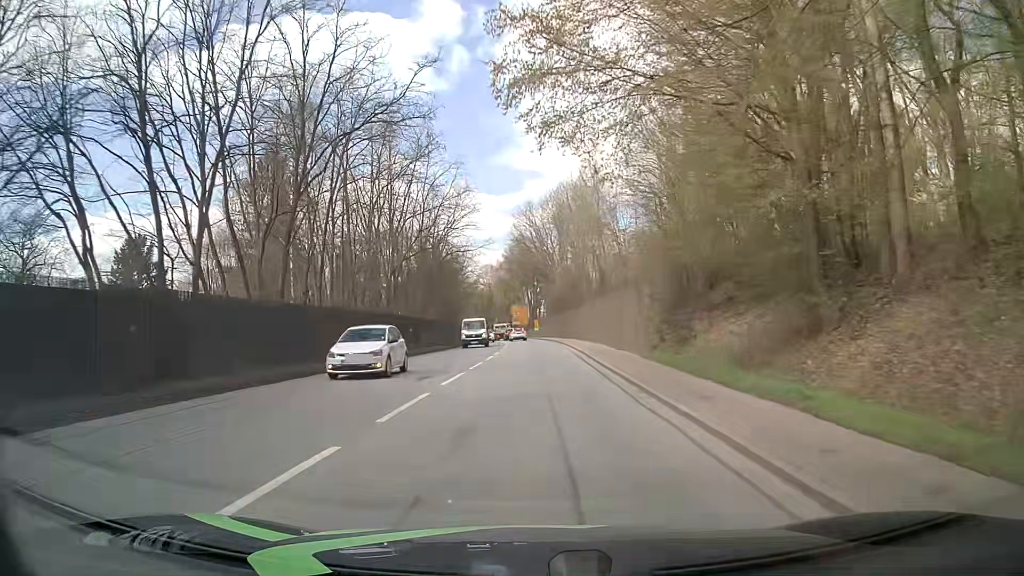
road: primary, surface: asphalt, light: Day
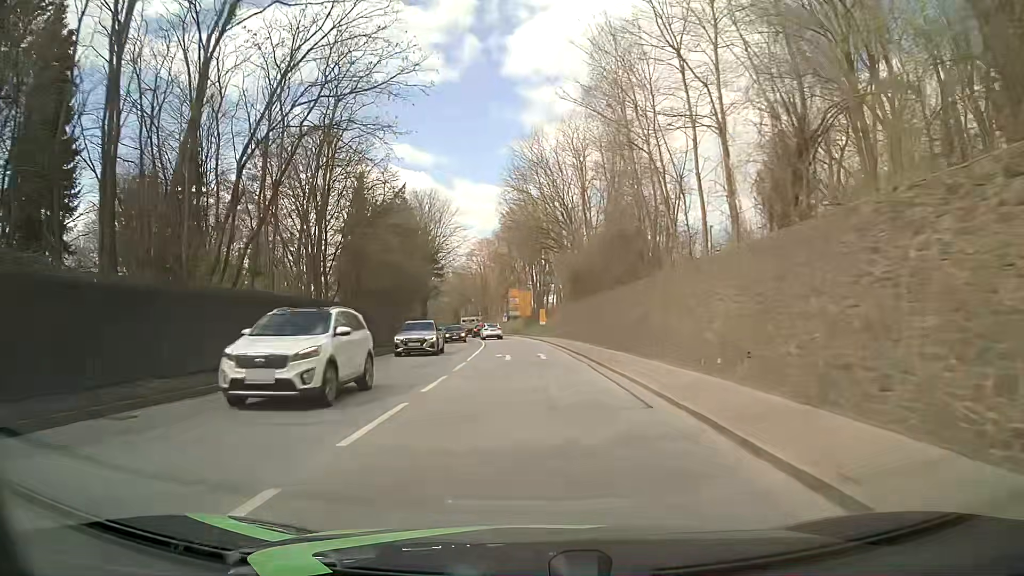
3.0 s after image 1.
(-0.3, +38.3) m; -1°
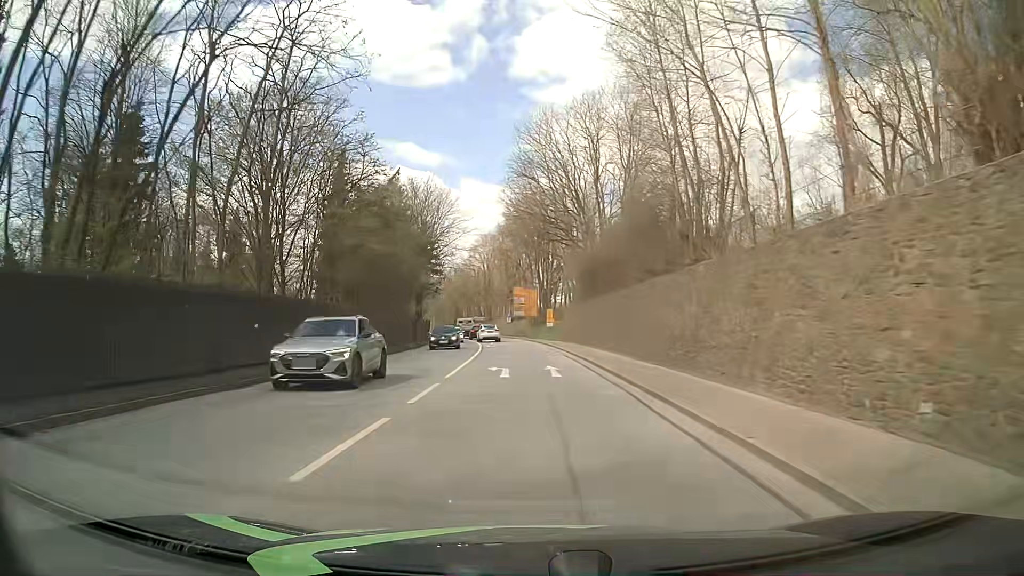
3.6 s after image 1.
(0.0, +7.7) m; -1°
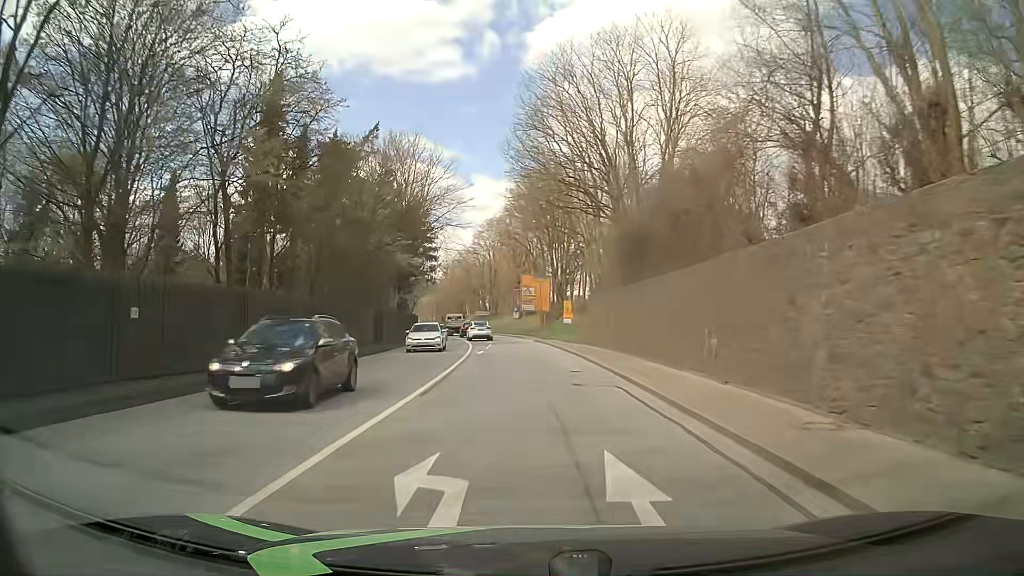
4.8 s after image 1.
(+0.1, +15.4) m; +1°
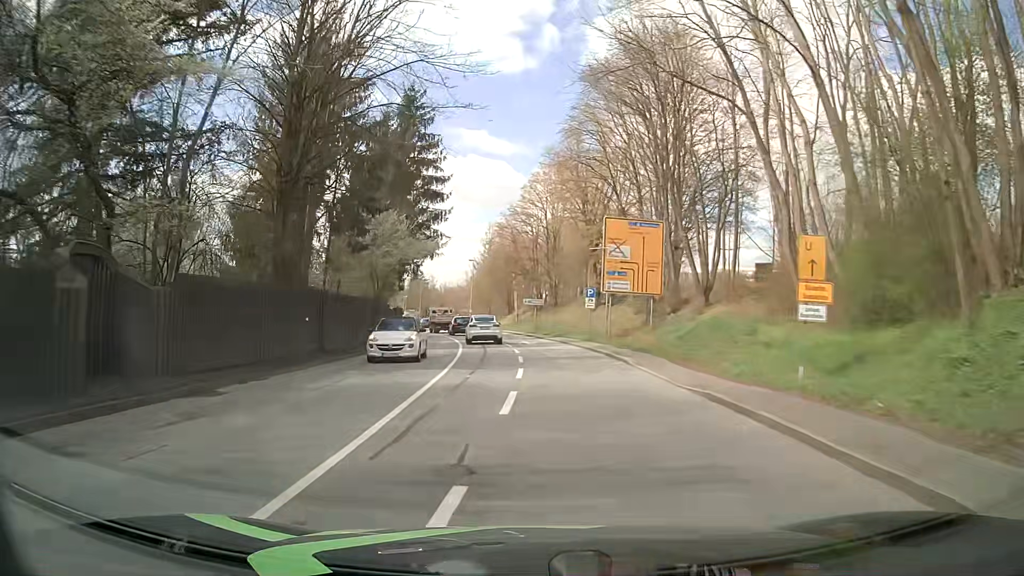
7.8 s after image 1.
(-1.8, +38.1) m; -6°
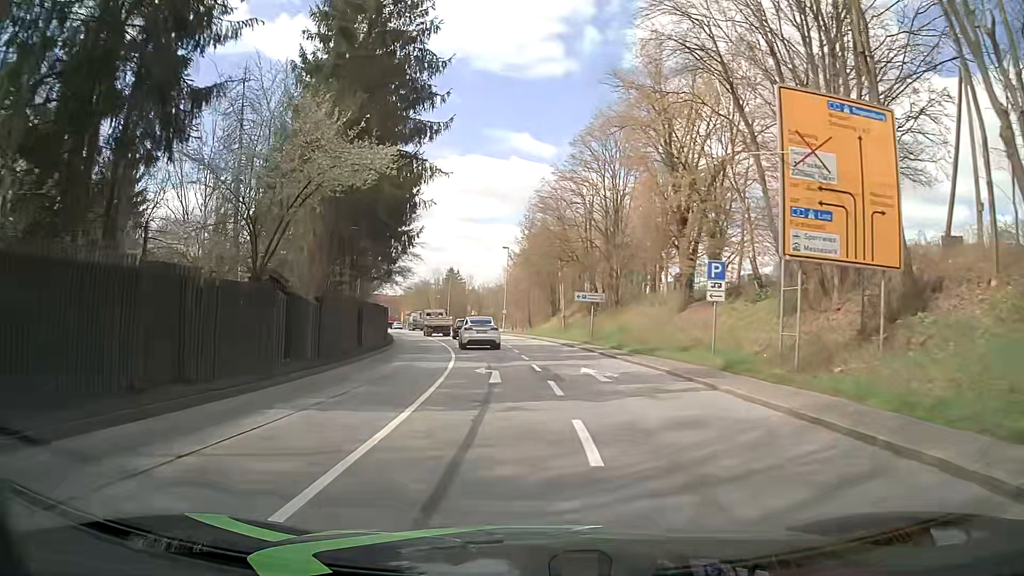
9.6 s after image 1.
(-0.6, +21.1) m; -3°
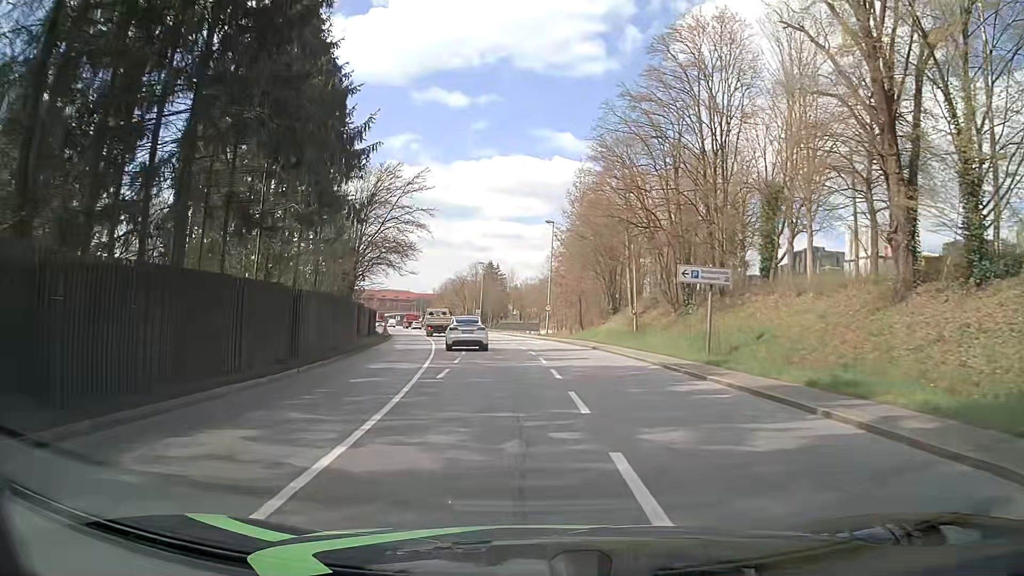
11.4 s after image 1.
(-0.9, +20.7) m; -5°
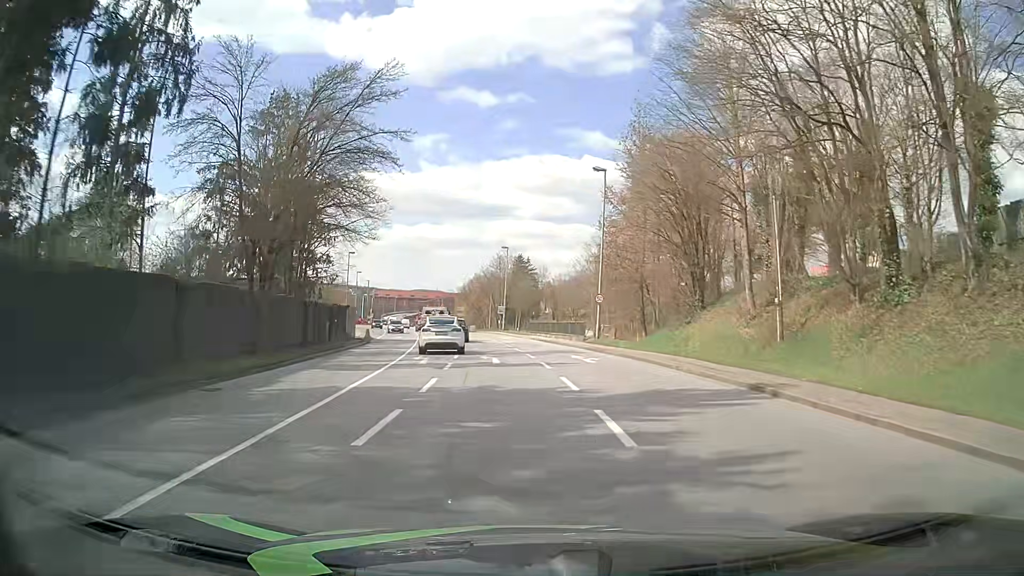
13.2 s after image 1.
(-0.4, +20.8) m; -2°
